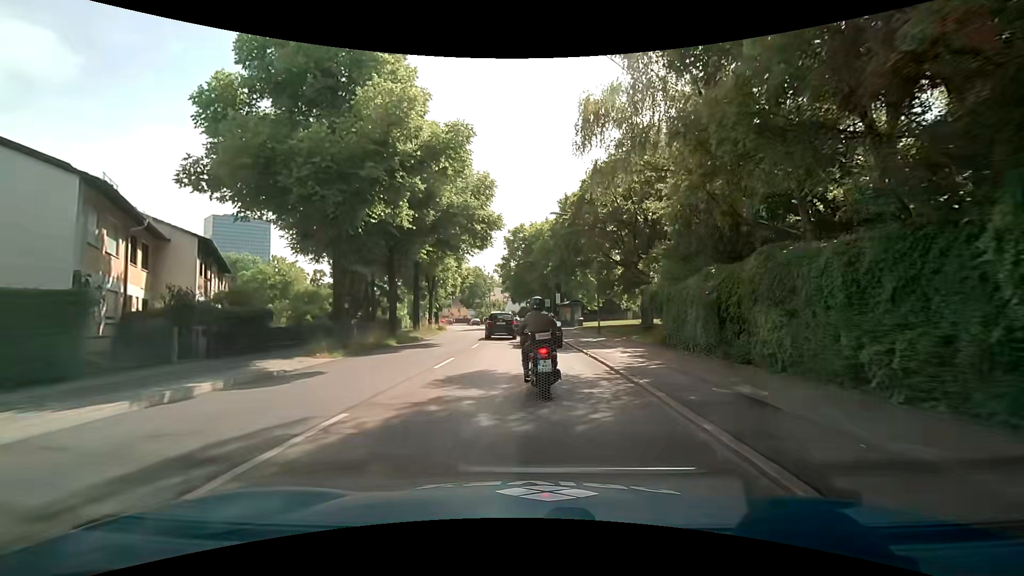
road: secondary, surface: asphalt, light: Day
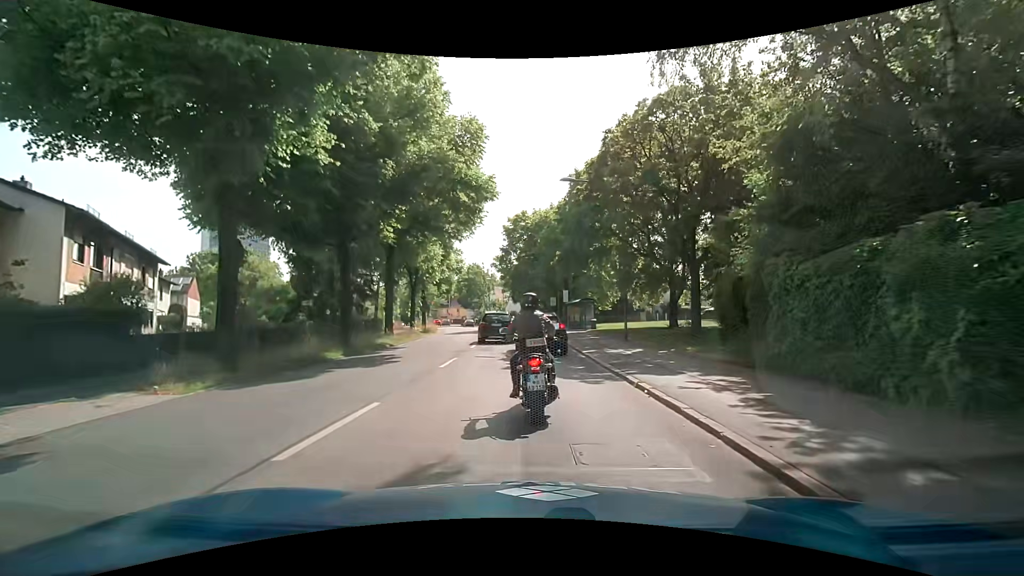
(-0.2, +7.9) m; -2°
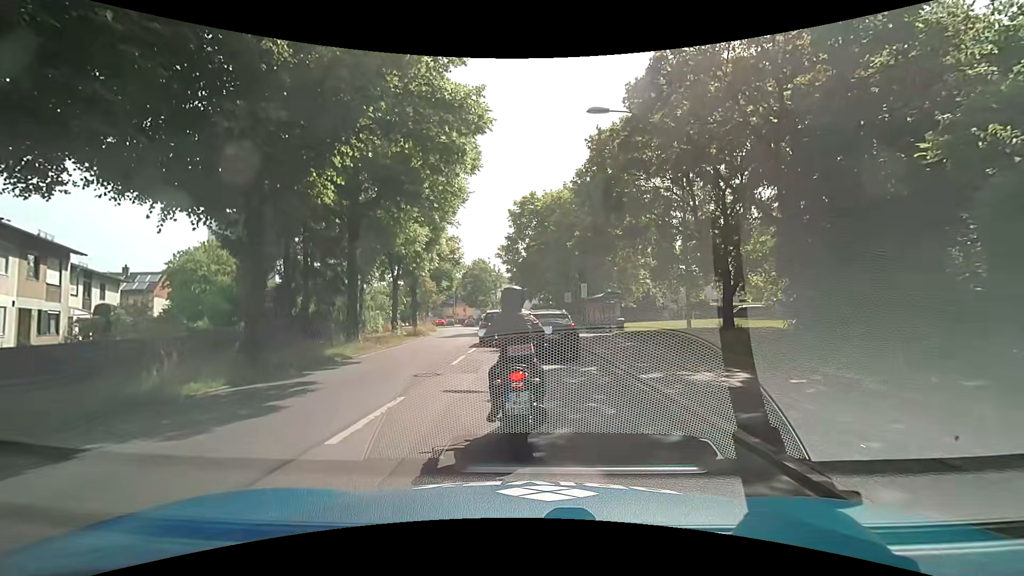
(0.0, +7.6) m; -1°
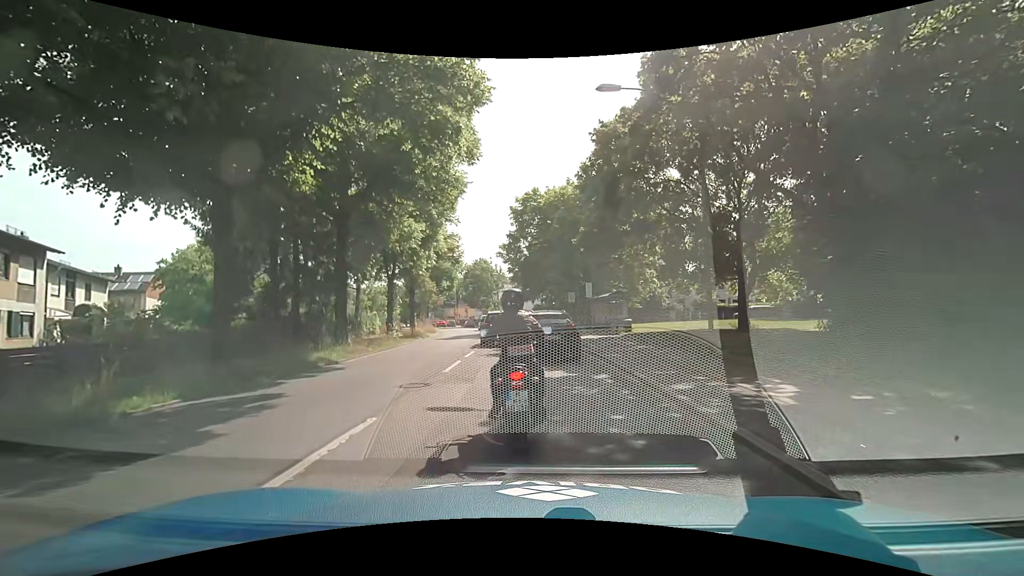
(0.0, +1.6) m; -1°
